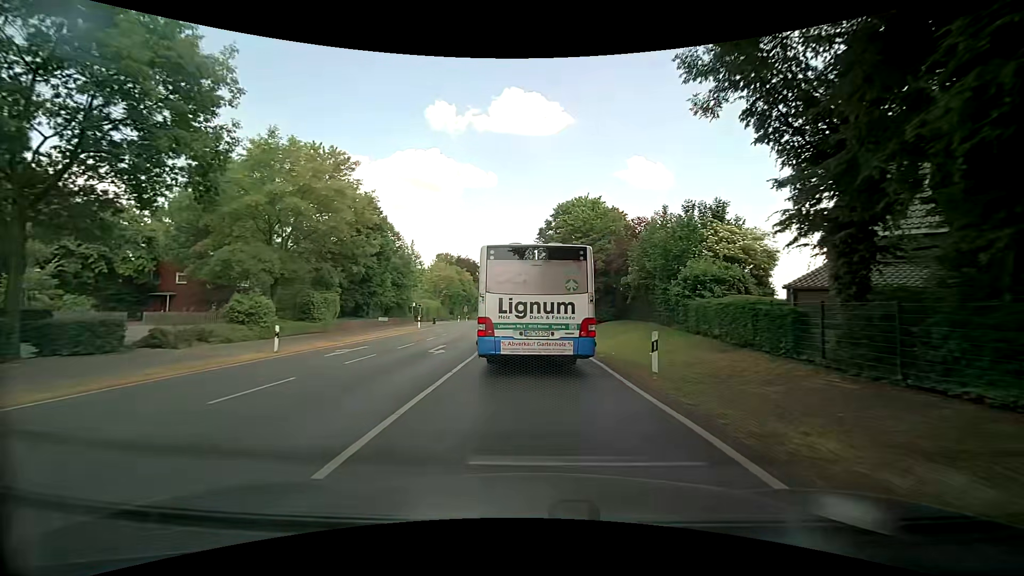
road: secondary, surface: asphalt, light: Day
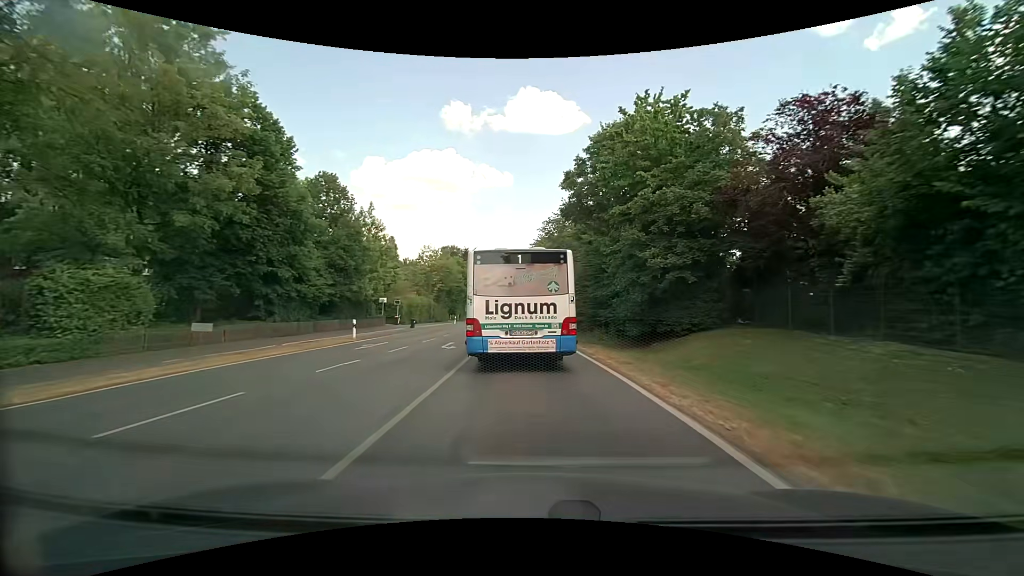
(-0.6, +20.9) m; -2°
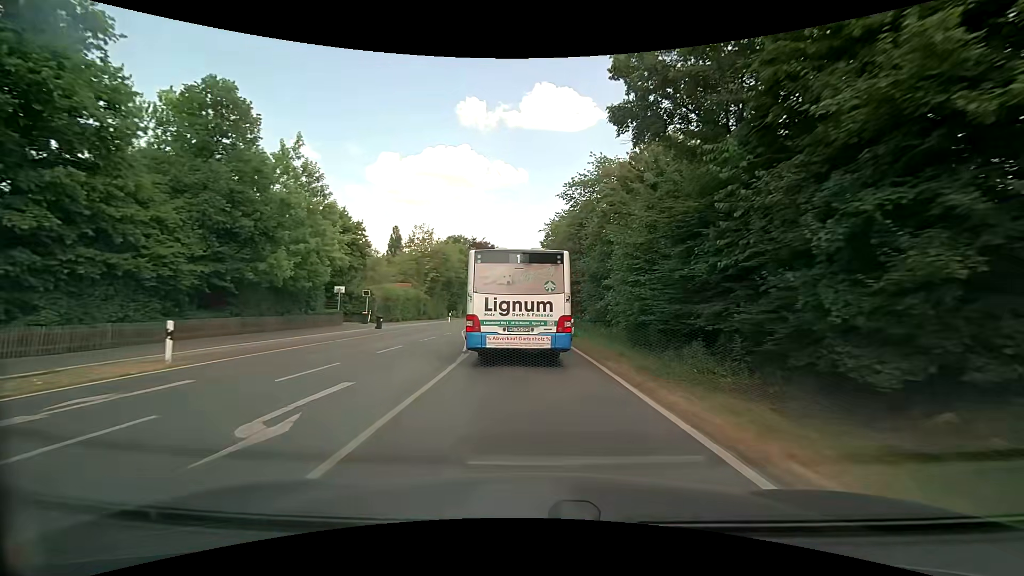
(-0.3, +14.8) m; -2°
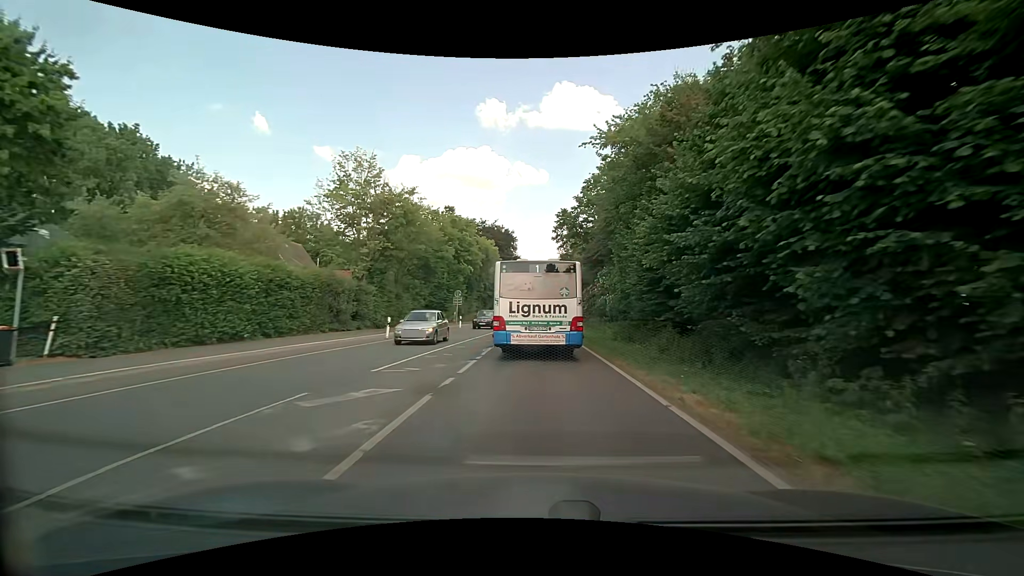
(-0.9, +30.7) m; -3°
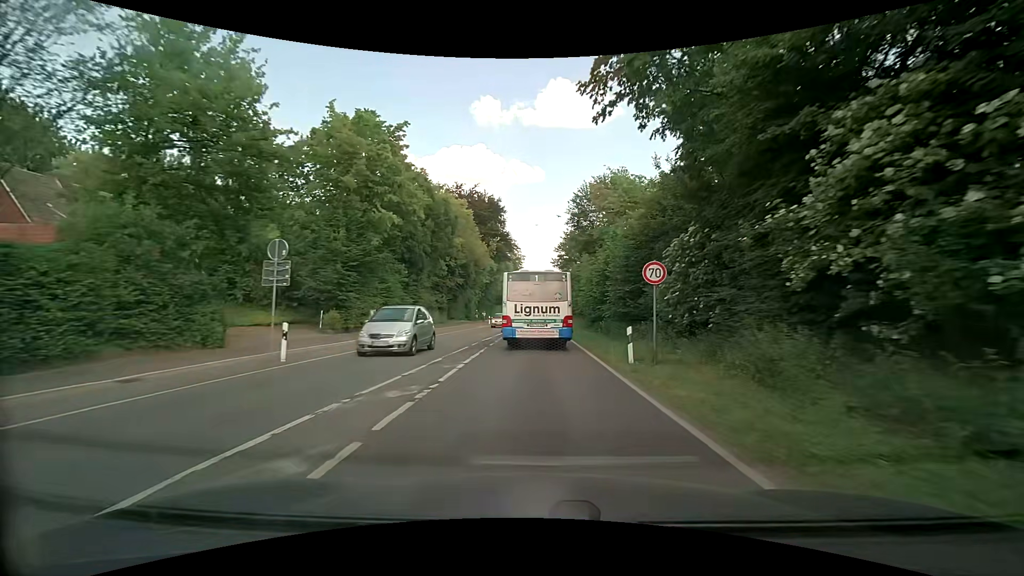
(+0.2, +31.9) m; +1°
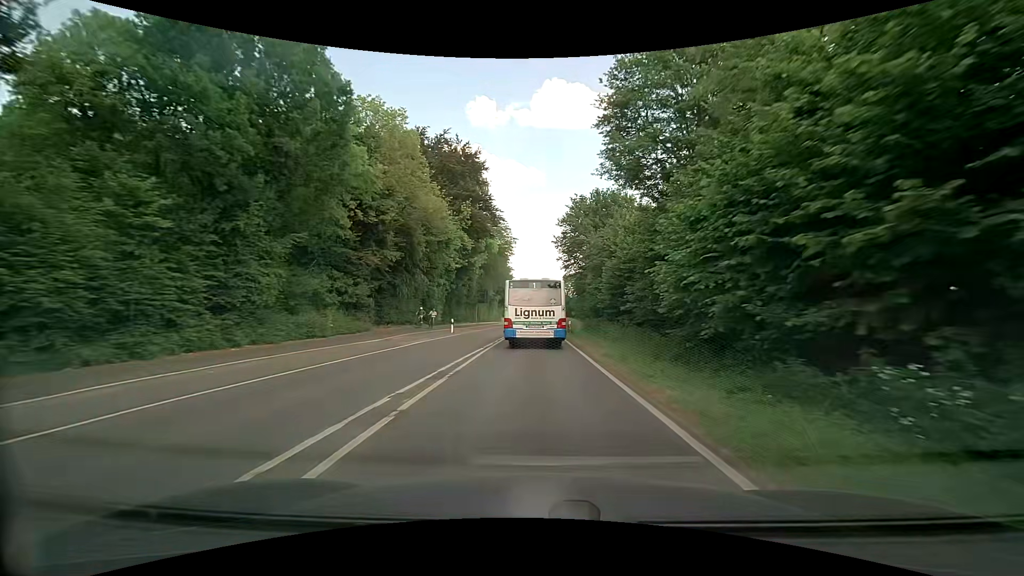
(+0.2, +26.5) m; +1°
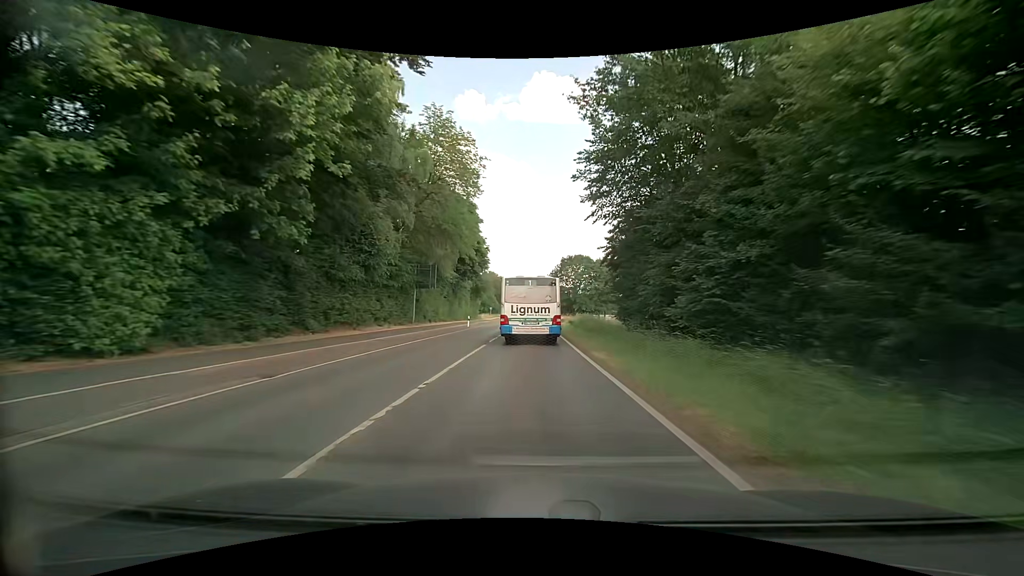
(+0.1, +40.7) m; +1°
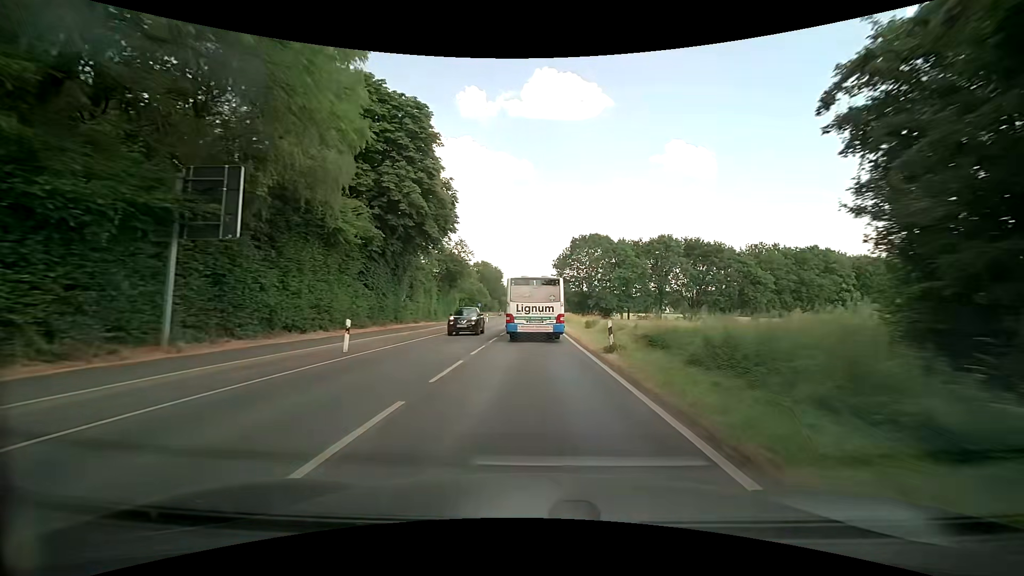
(-0.2, +31.5) m; 0°
(0, +10) (0, +20) (0, +30) (0, +40) (0, +50) (0, +60) (0, +70) (0, +80) (0, +90) (0, +100) m
